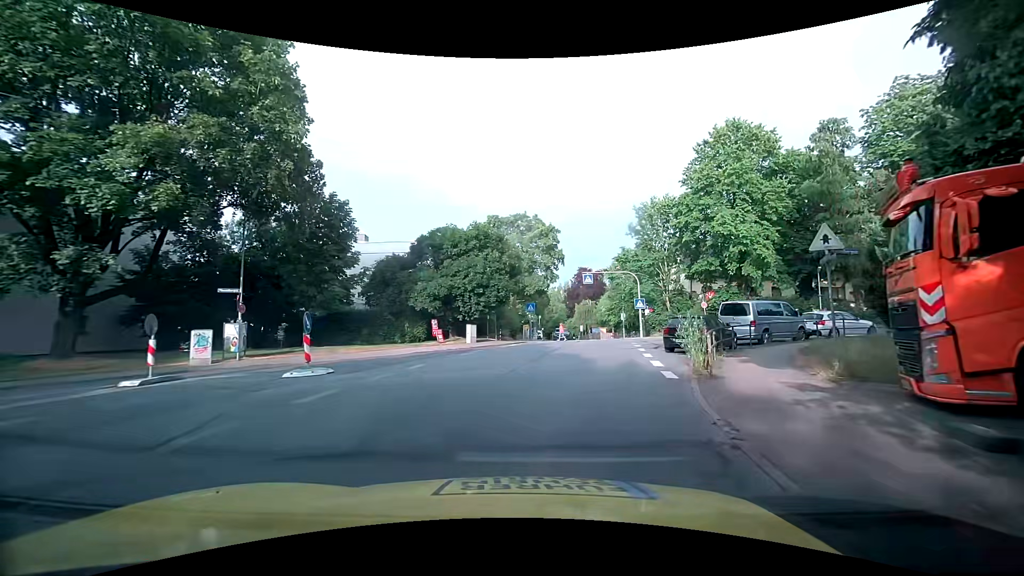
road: tertiary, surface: asphalt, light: Day
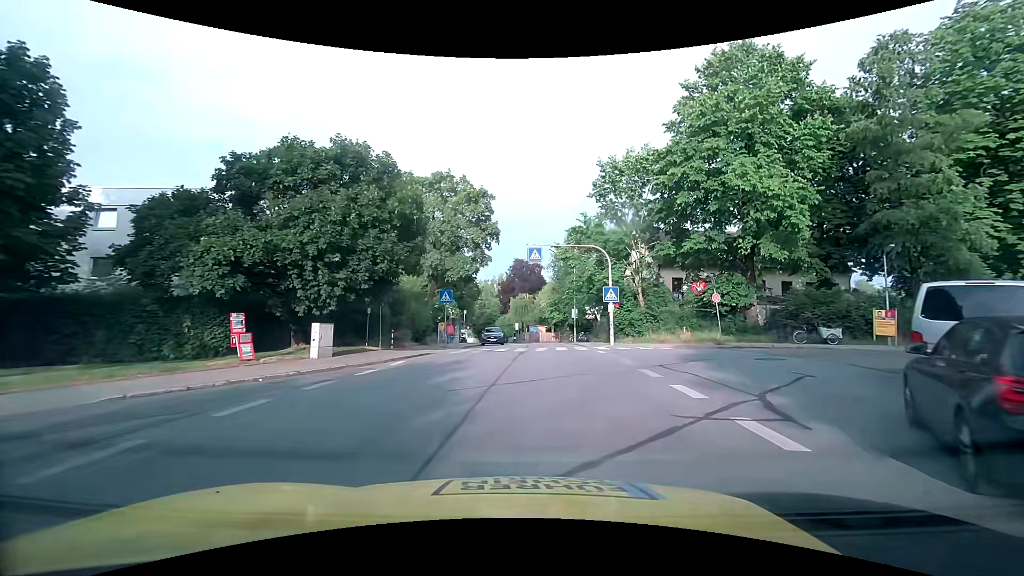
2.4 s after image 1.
(+1.0, +15.4) m; +8°
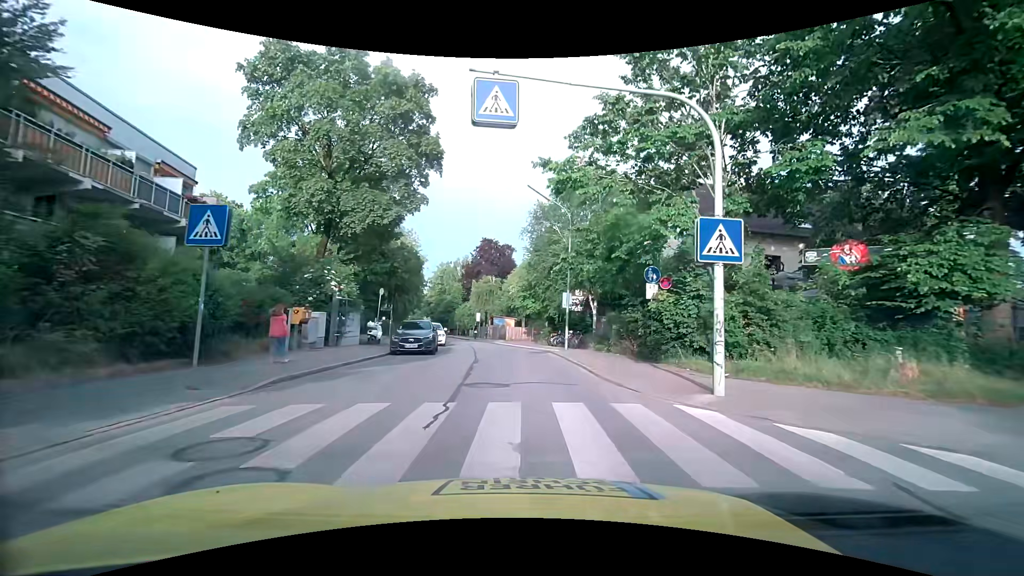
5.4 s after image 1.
(+0.4, +19.3) m; +3°
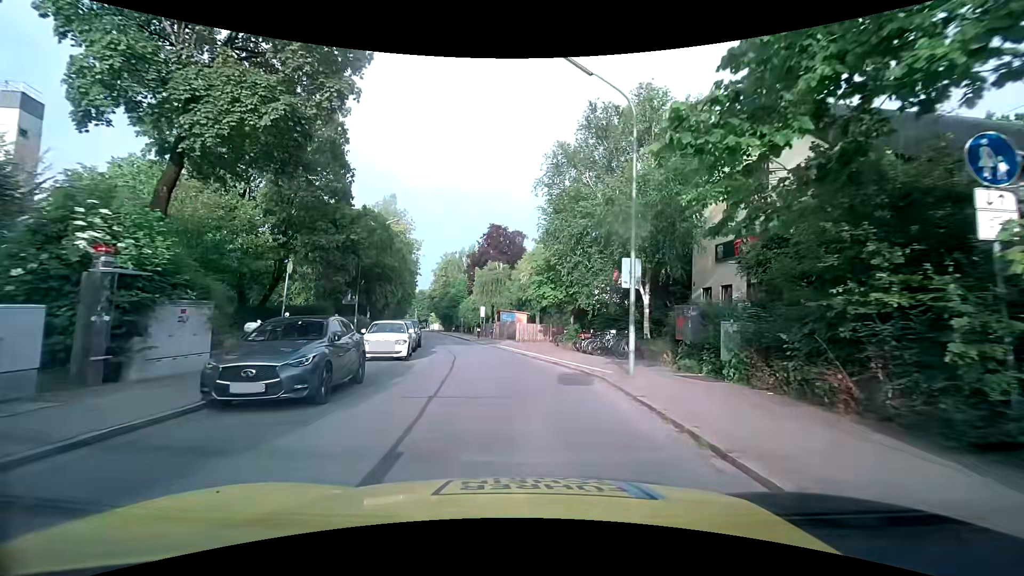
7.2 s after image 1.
(0.0, +12.8) m; -2°
(0, +10) (-1, +20) (-2, +30) (-4, +40) (-6, +50) (-8, +59) (-10, +69) (-12, +79) (-14, +89) (-16, +98) m
